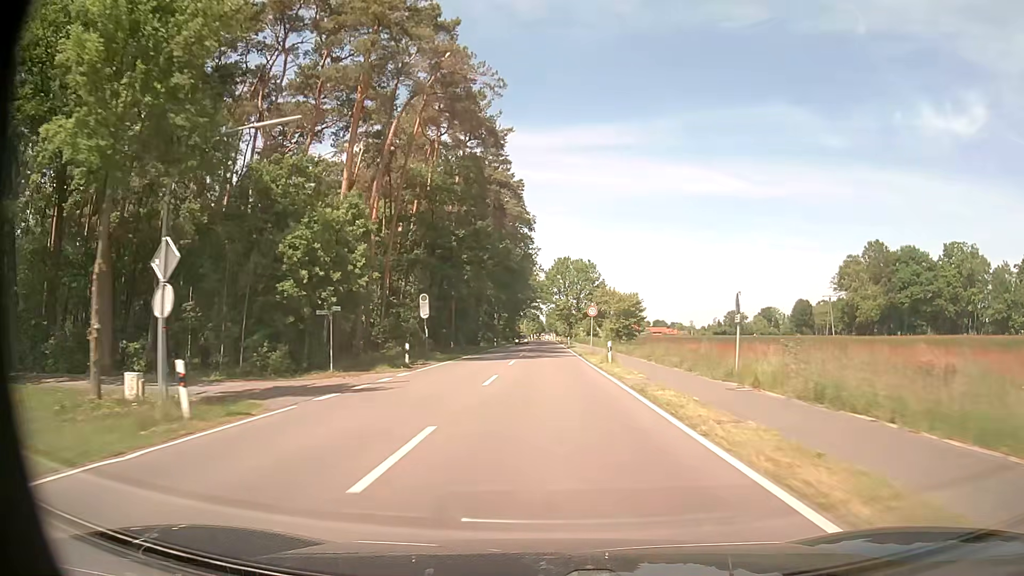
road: tertiary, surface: asphalt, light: Day
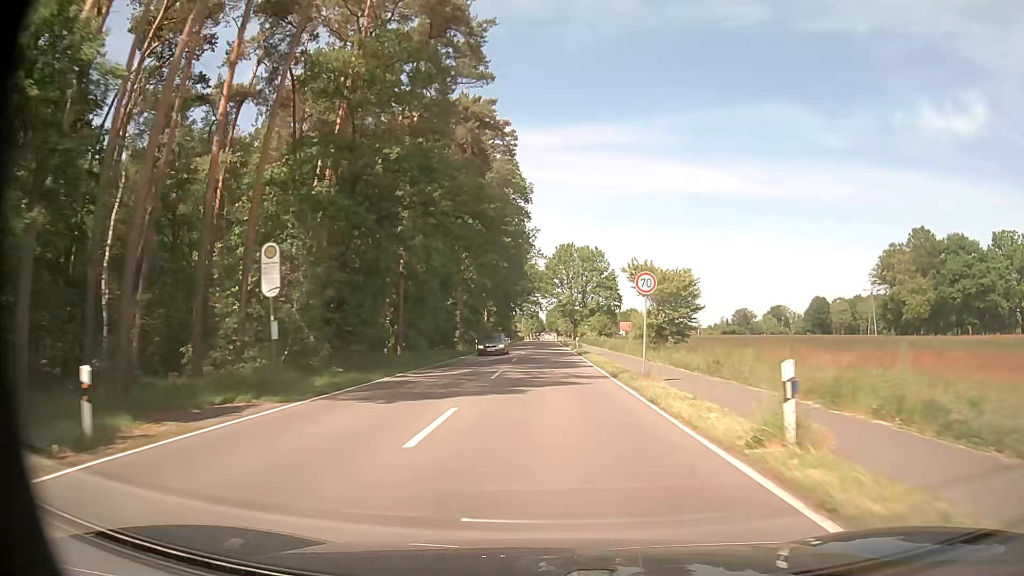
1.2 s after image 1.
(0.0, +22.0) m; 0°
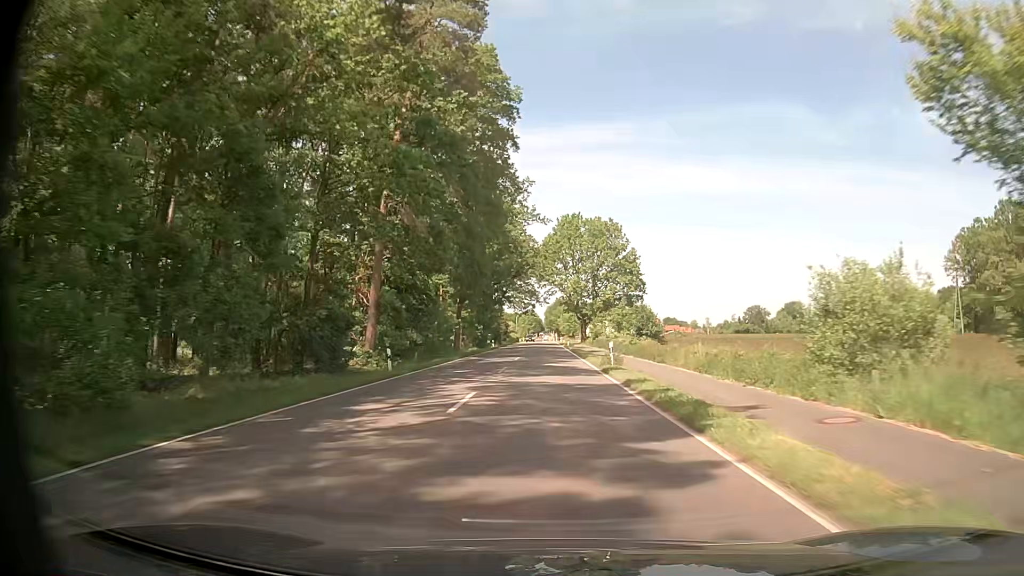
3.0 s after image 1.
(0.0, +33.0) m; 0°
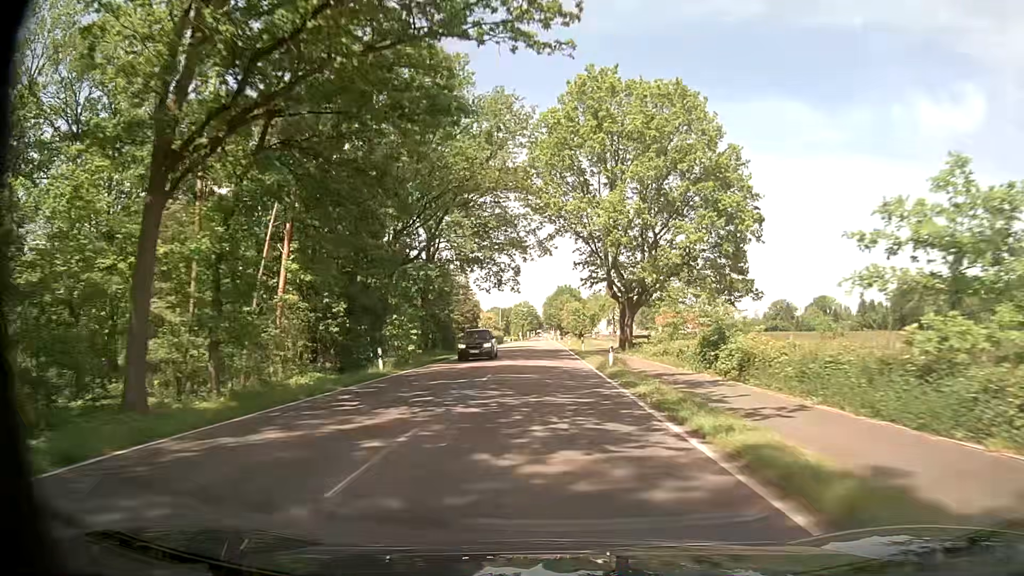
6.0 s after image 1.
(+0.2, +54.9) m; 0°
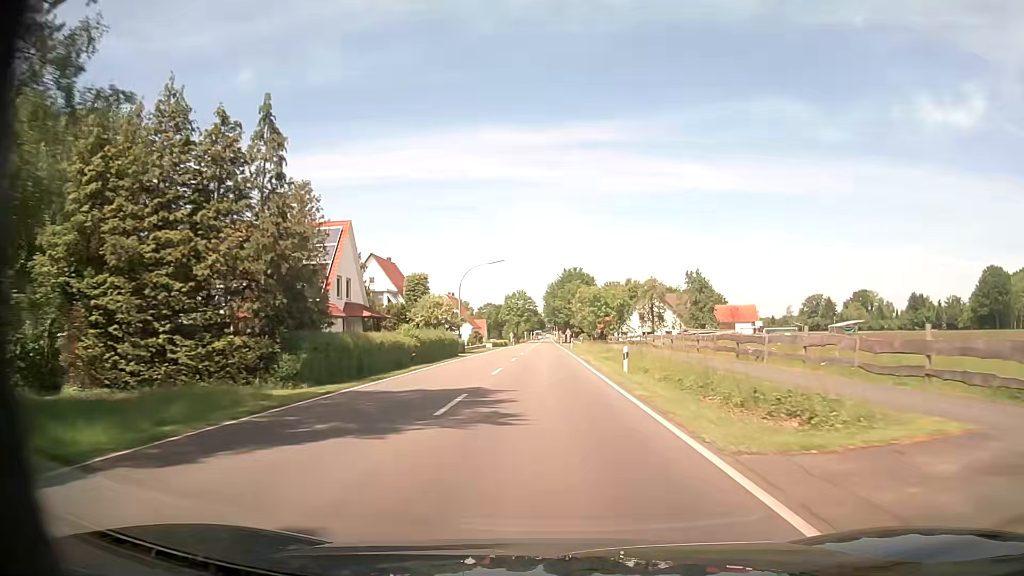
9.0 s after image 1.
(-0.1, +54.9) m; 0°
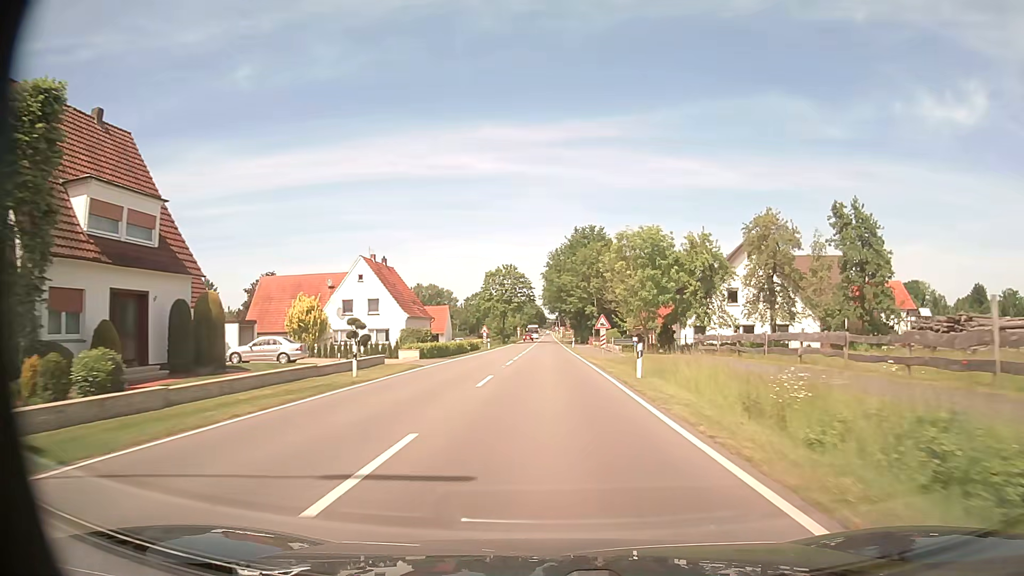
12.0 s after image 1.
(0.0, +54.9) m; 0°
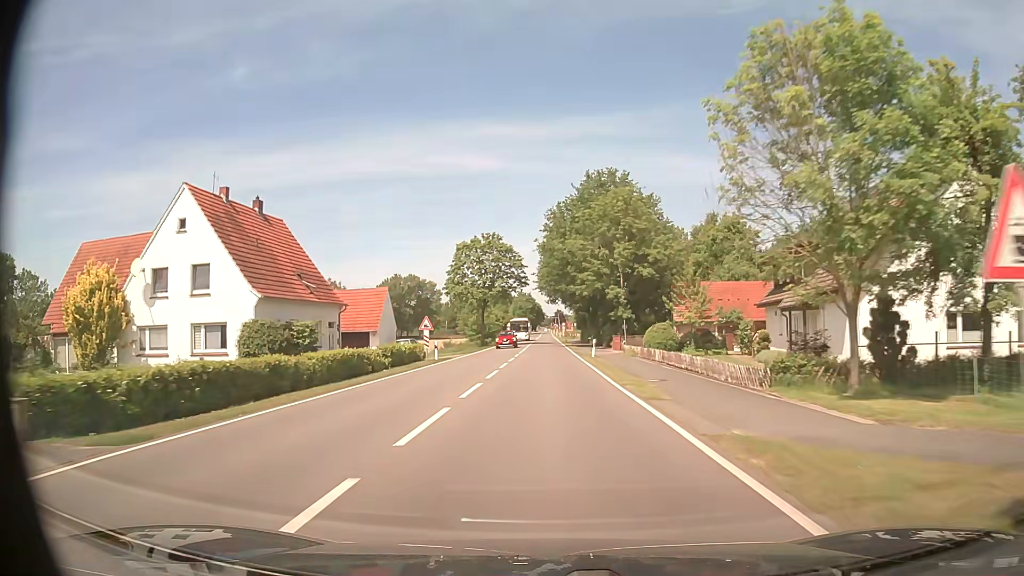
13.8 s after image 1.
(+0.1, +32.9) m; 0°
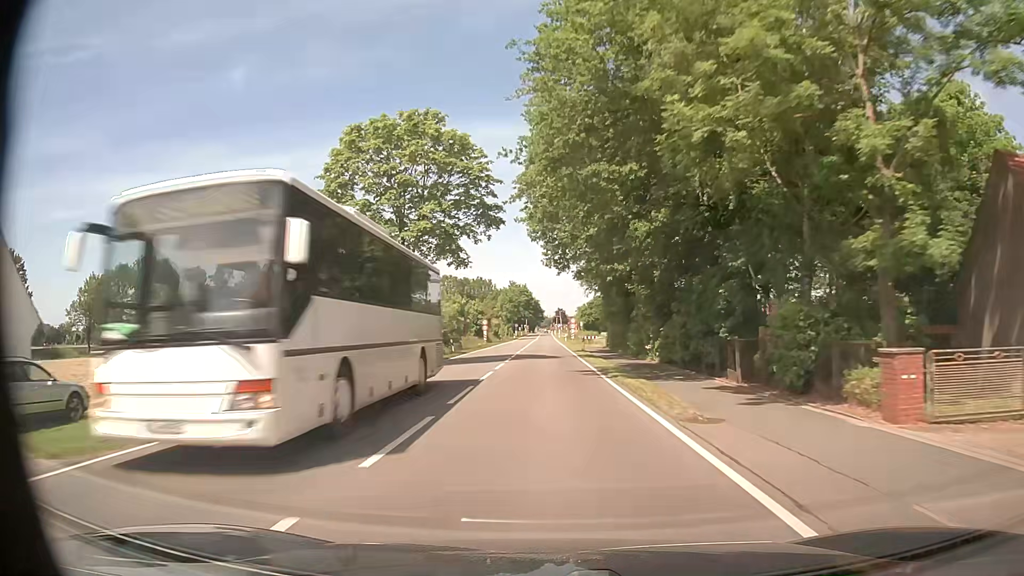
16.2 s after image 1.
(+0.1, +43.9) m; 0°
(0, +10) (0, +20) (0, +30) (0, +40) (0, +50) (0, +60) (0, +70) (0, +80) (0, +90) (0, +100) m
